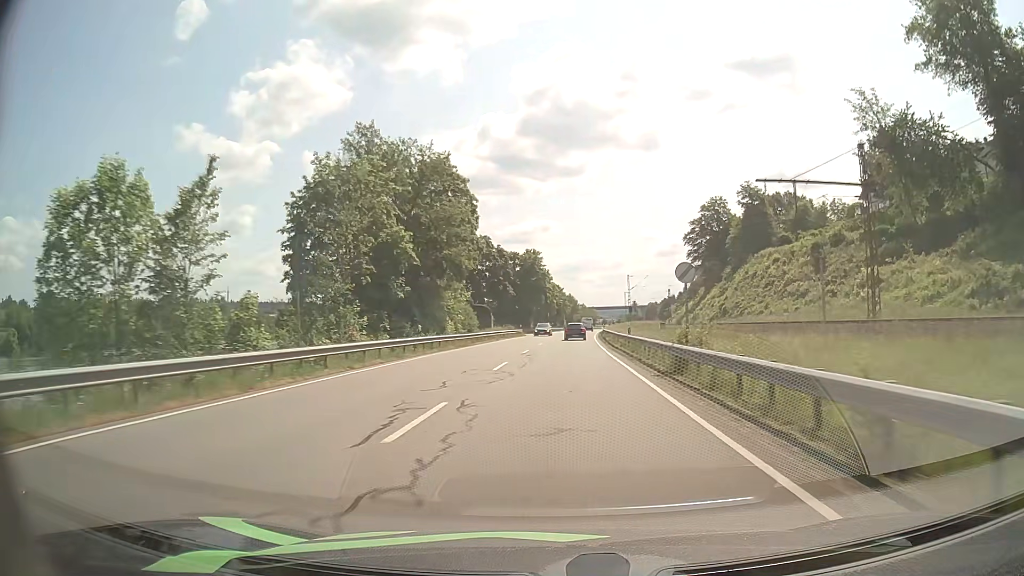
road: primary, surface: asphalt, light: Day
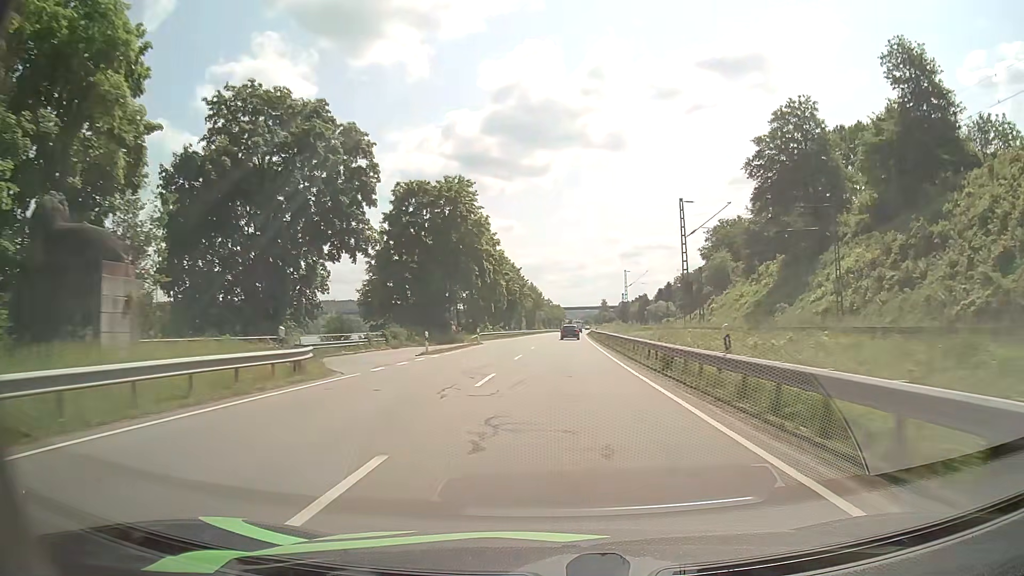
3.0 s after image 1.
(+2.1, +64.4) m; +3°
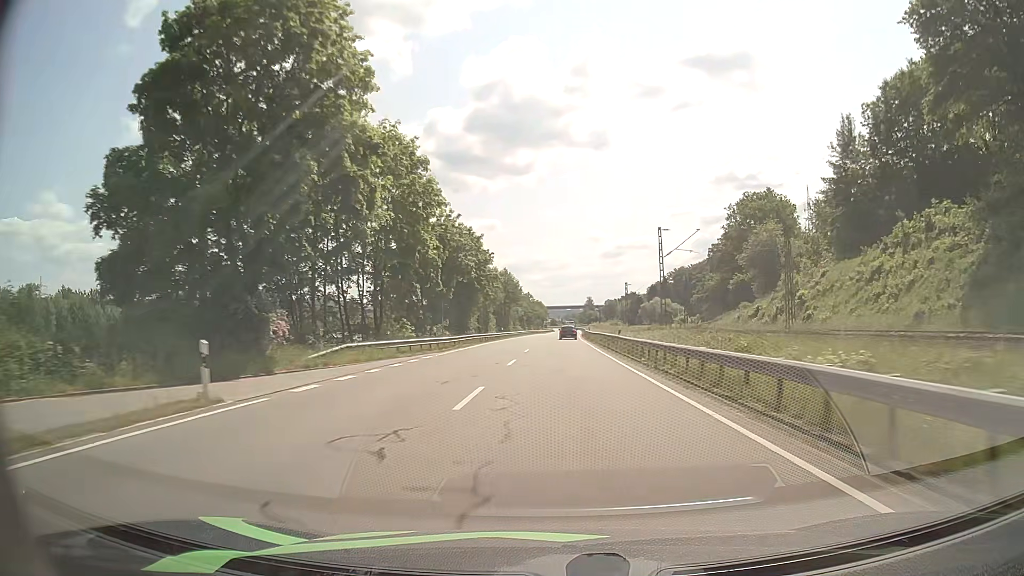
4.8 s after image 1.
(+0.4, +39.7) m; +1°
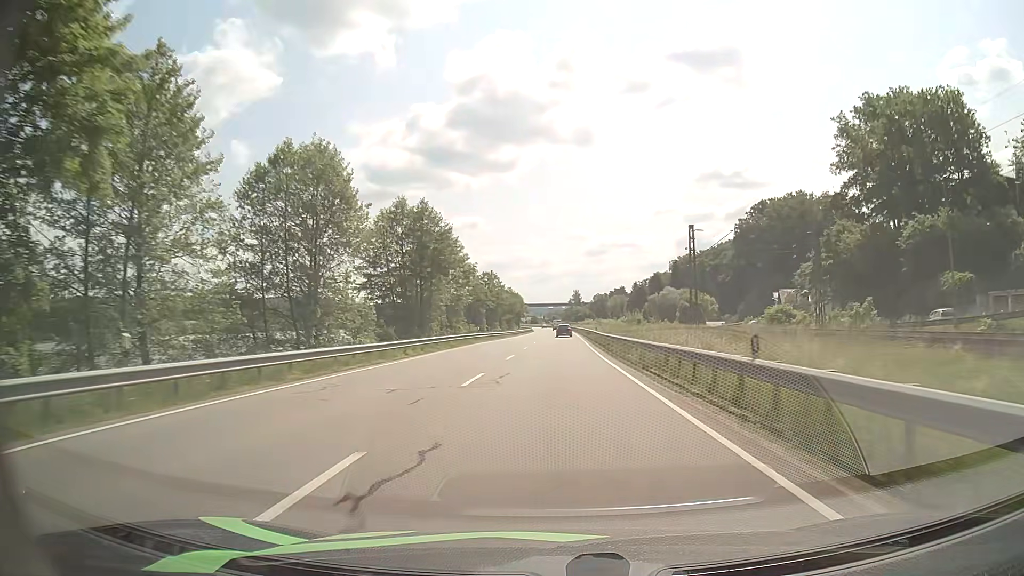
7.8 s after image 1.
(+1.6, +67.5) m; +2°
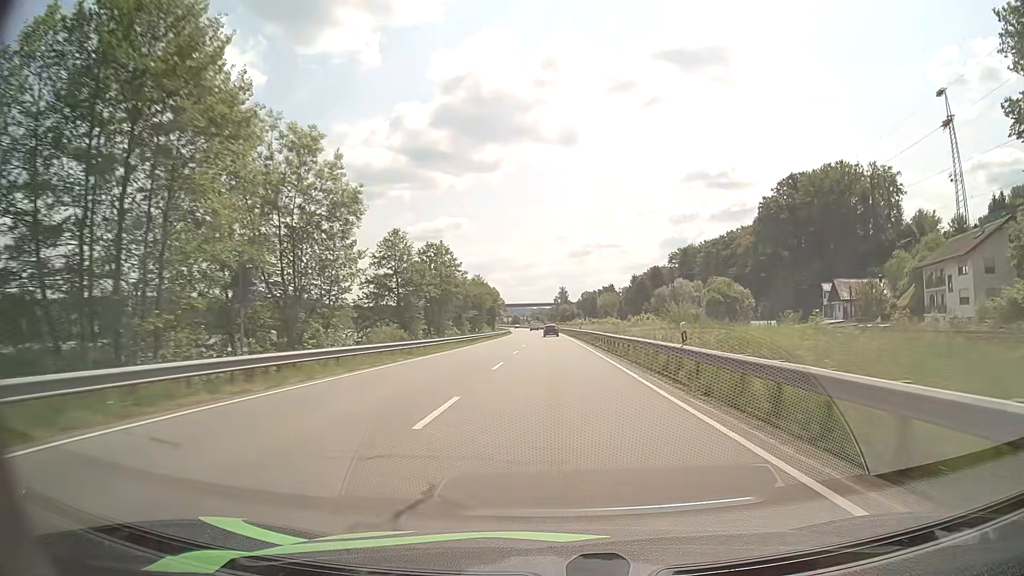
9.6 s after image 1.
(+0.5, +41.8) m; +2°
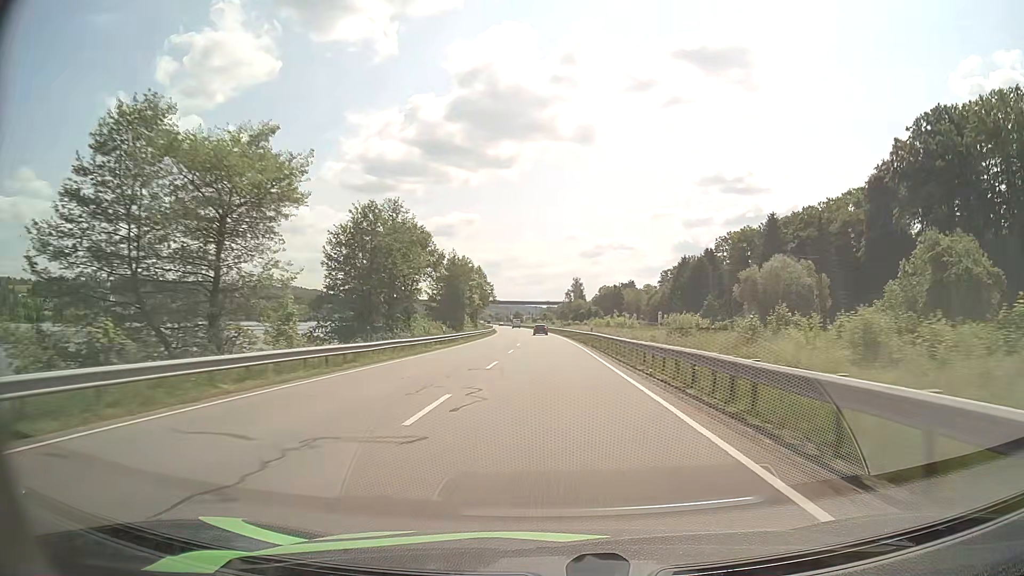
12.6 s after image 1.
(-0.1, +71.4) m; -1°
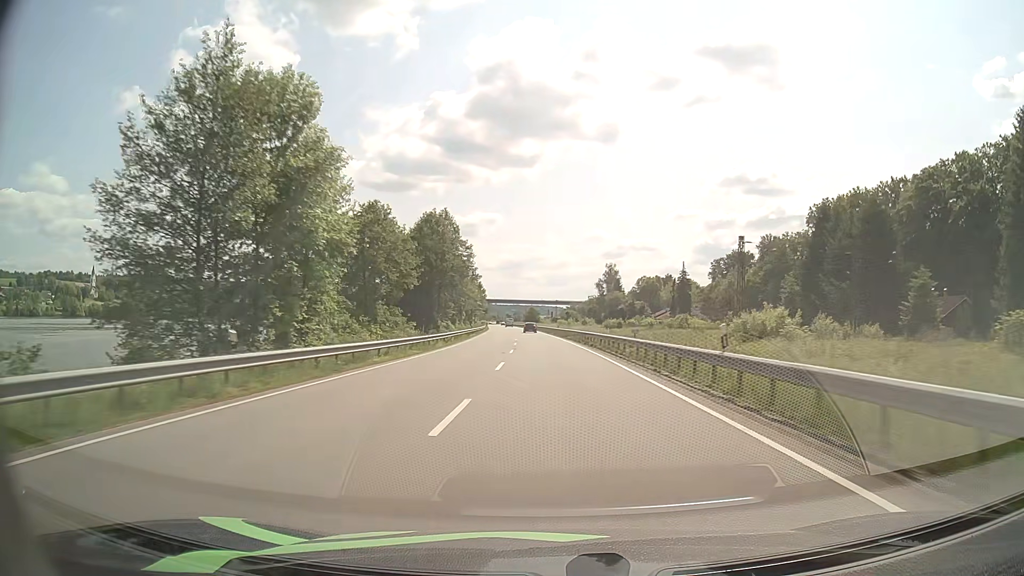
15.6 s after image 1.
(-1.2, +72.4) m; -2°
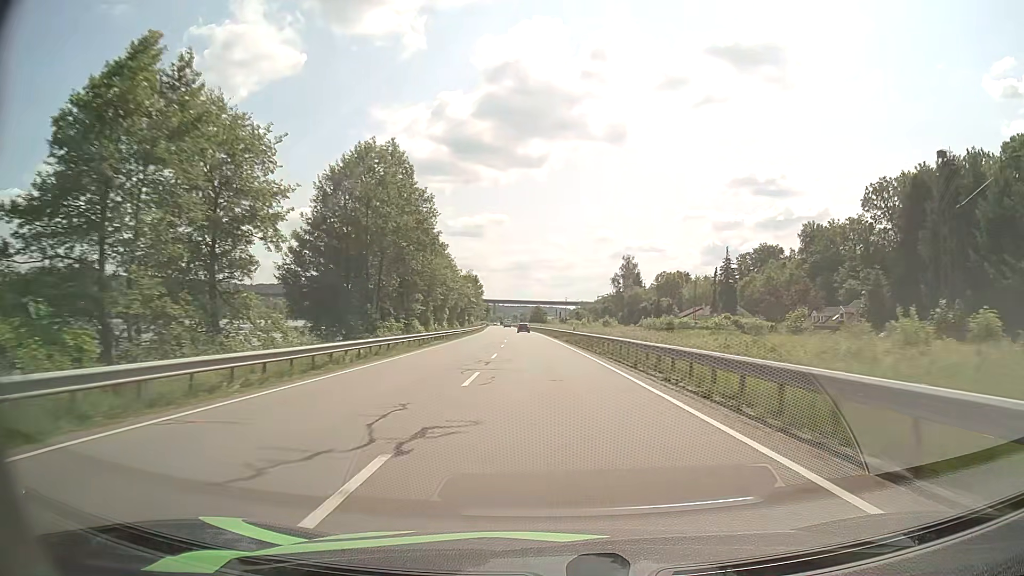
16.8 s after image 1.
(-0.1, +29.2) m; -1°
(0, +10) (0, +20) (0, +30) (-1, +40) (-1, +50) (-2, +60) (-3, +70) (-3, +80) (-4, +90) (-5, +100) m
